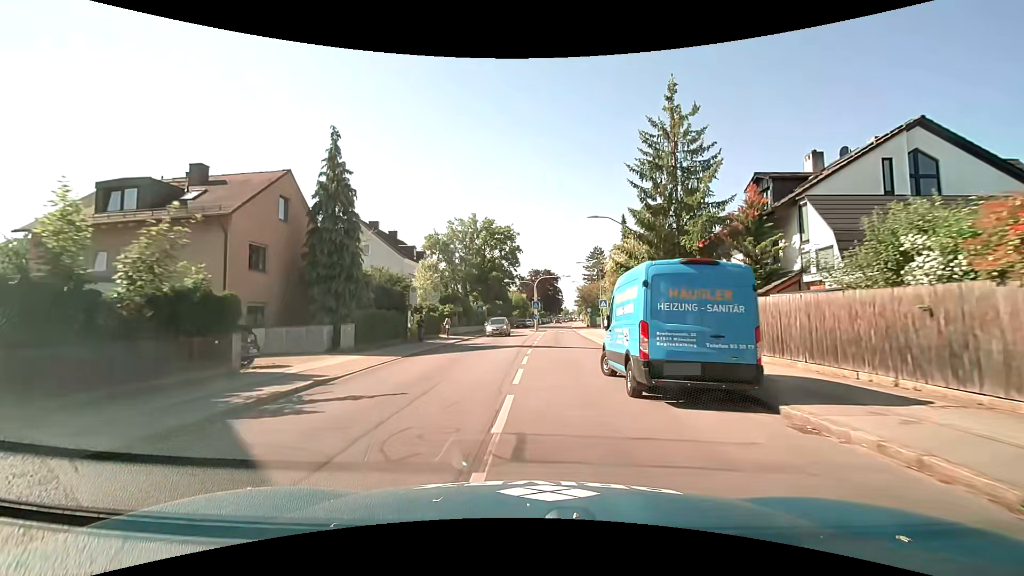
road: secondary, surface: asphalt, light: Day
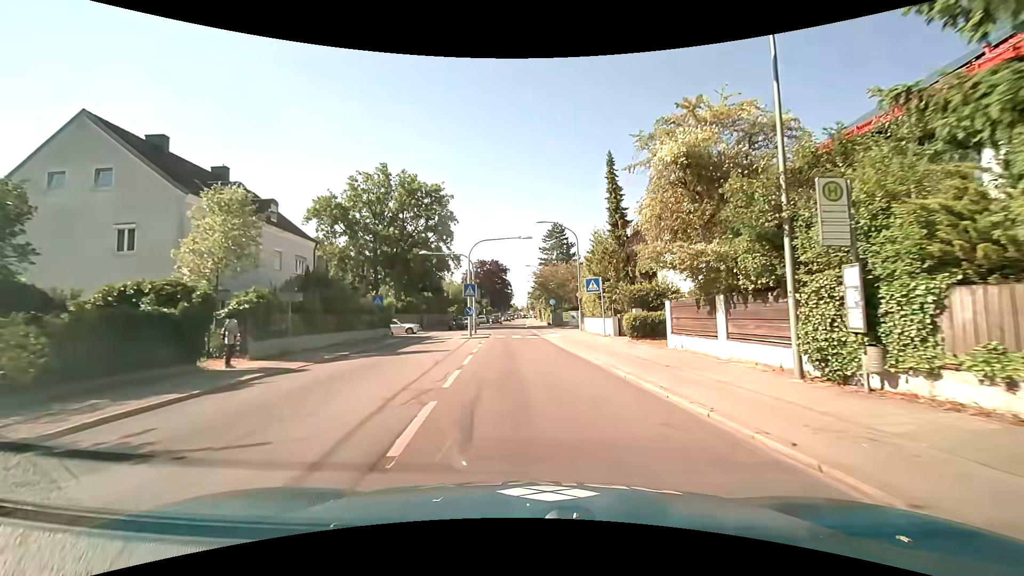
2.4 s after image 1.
(+0.9, +23.6) m; +6°
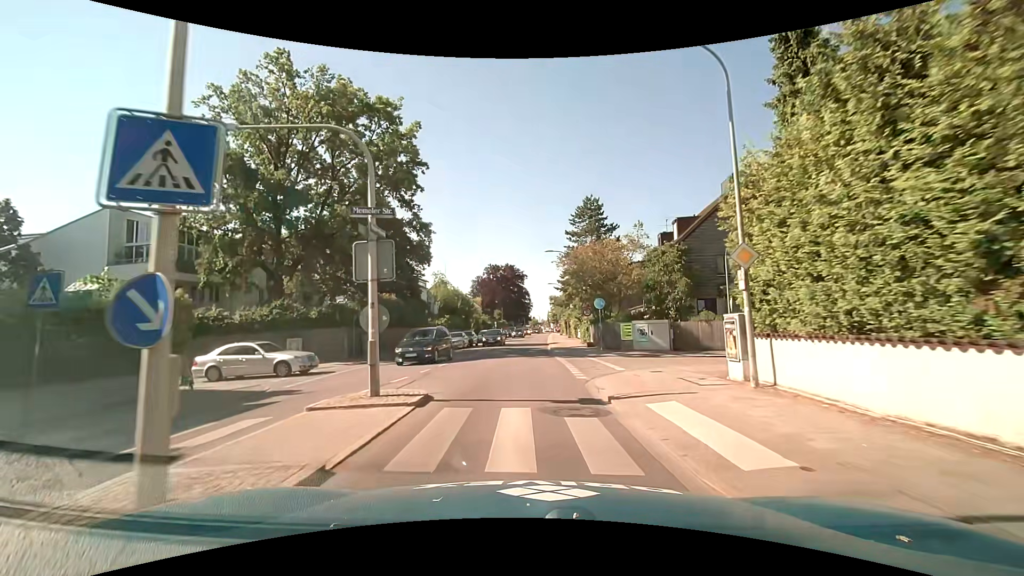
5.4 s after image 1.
(-0.4, +25.5) m; -3°
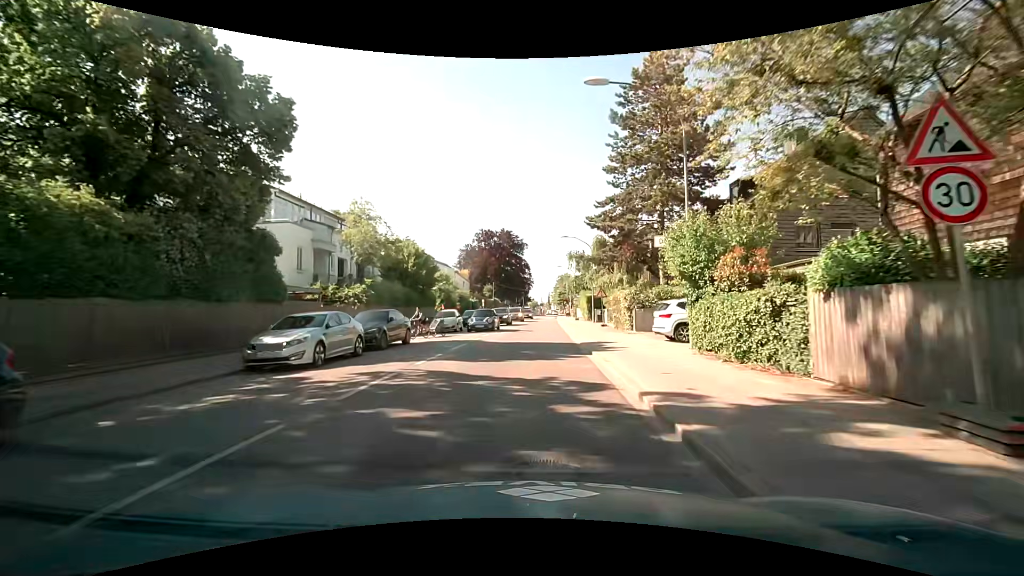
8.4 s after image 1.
(-0.3, +29.0) m; 0°
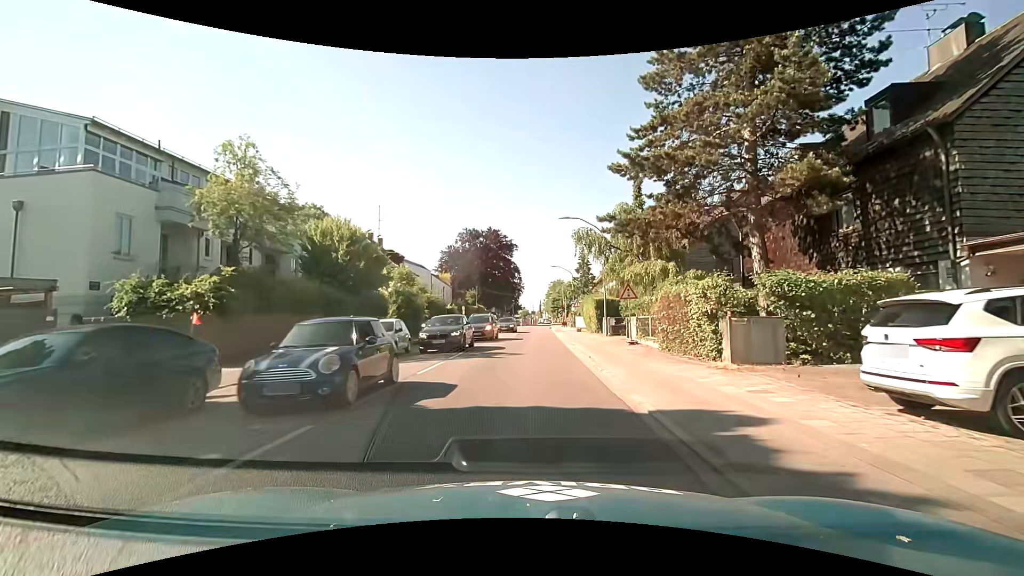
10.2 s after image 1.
(+0.2, +12.6) m; +1°
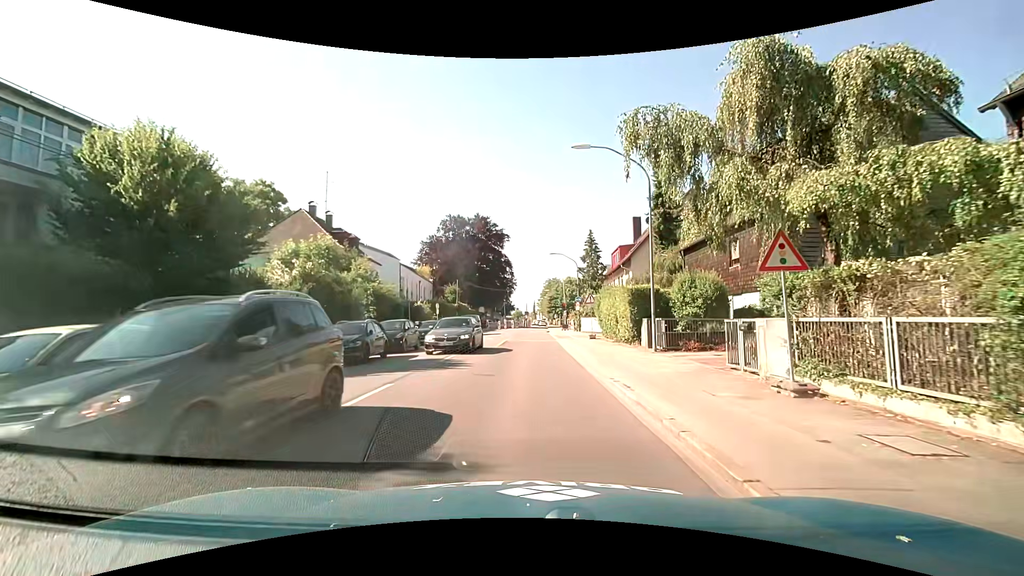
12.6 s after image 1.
(+0.2, +14.2) m; +1°
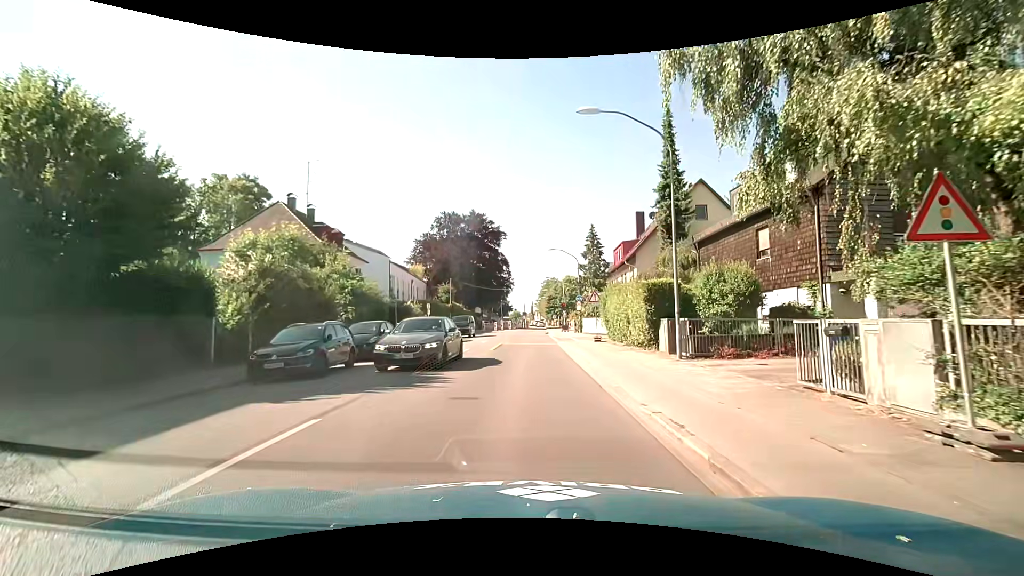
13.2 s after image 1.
(0.0, +3.4) m; +1°
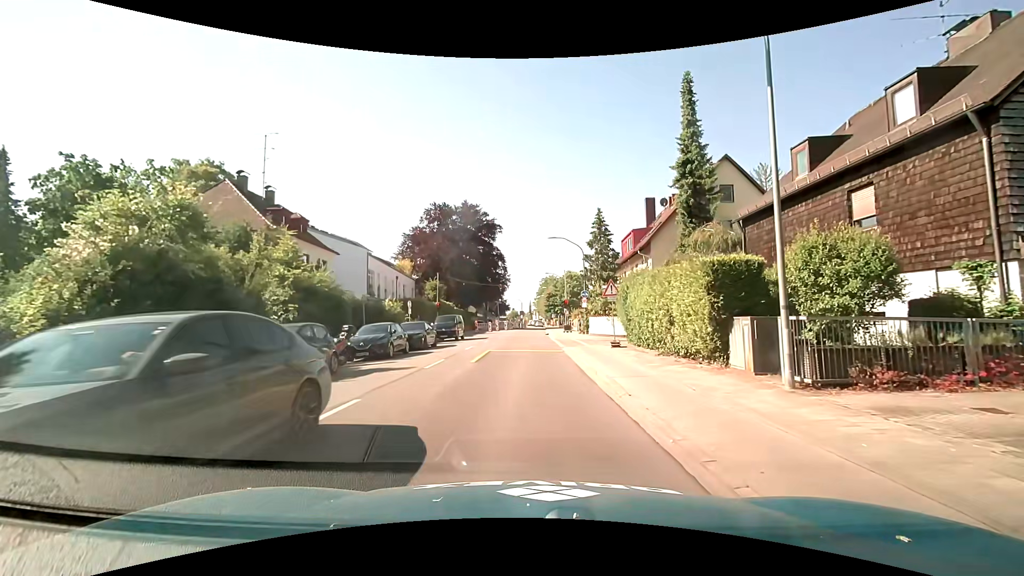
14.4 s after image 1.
(-0.1, +6.7) m; -1°
(0, +10) (0, +20) (0, +30) (0, +40) (0, +50) (+1, +60) (+1, +70) (+1, +80) (+2, +90) (+2, +100) m
